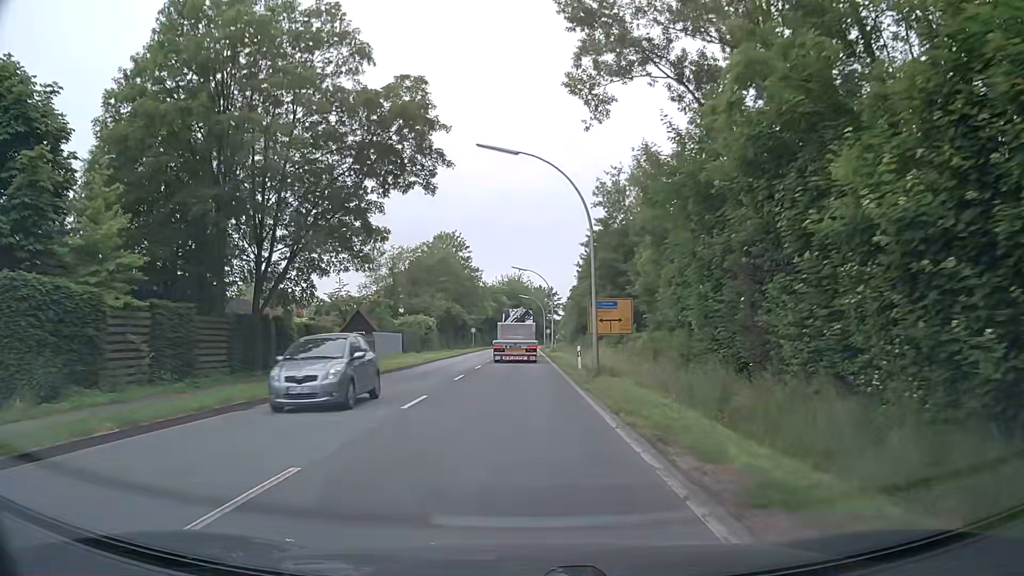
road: secondary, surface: asphalt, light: Day
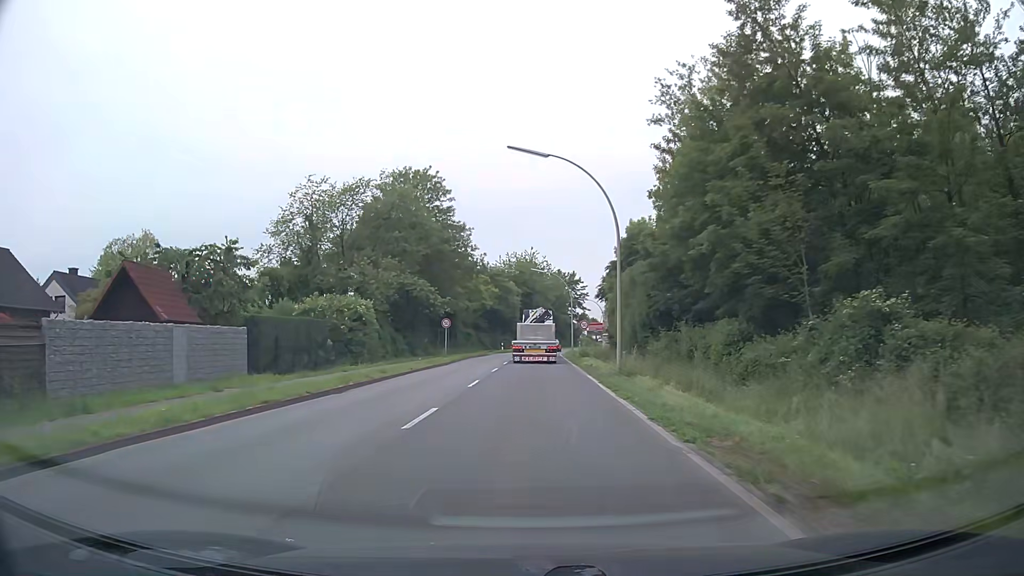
(-0.6, +39.2) m; -1°
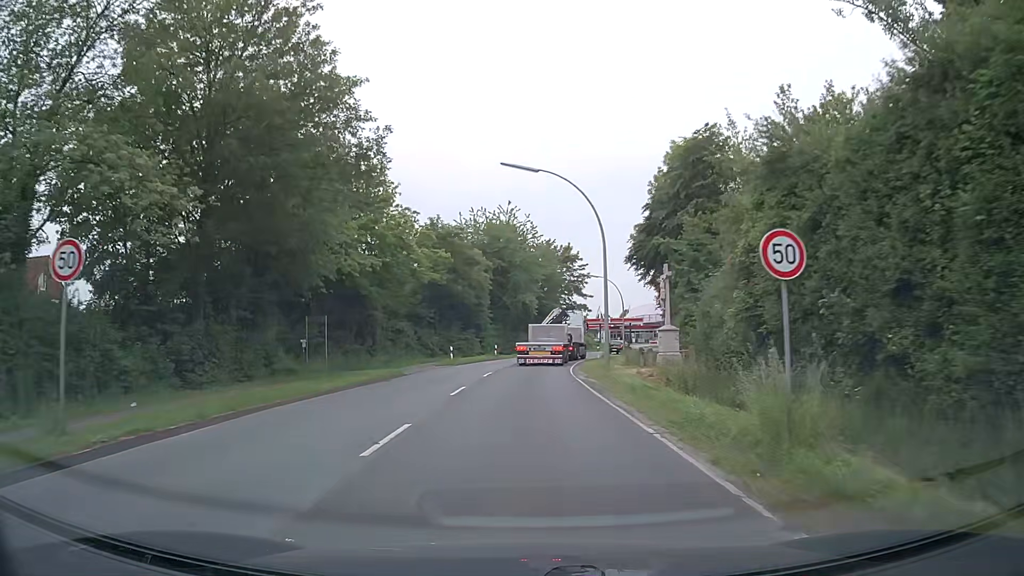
(+0.4, +38.5) m; +1°
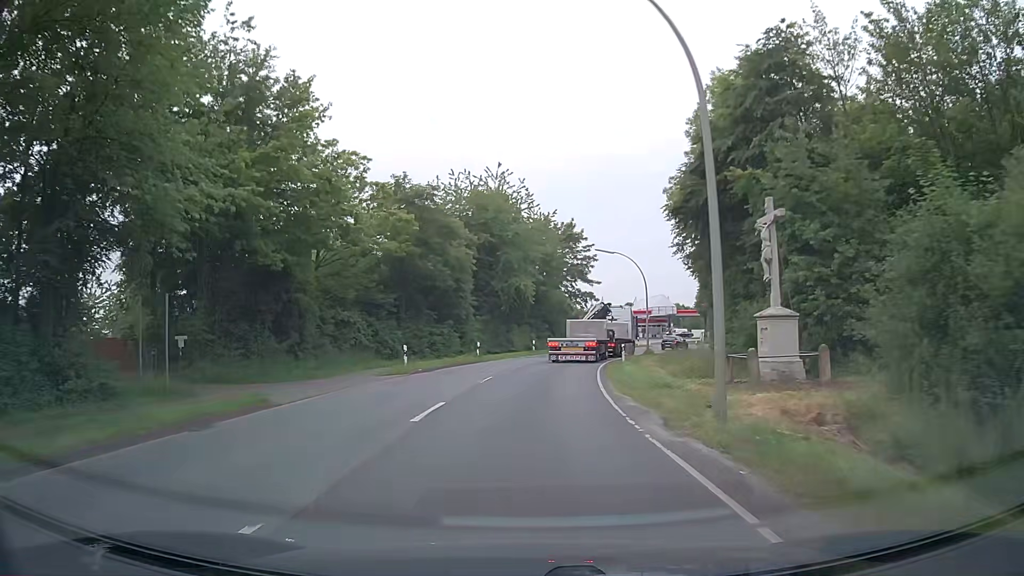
(+0.1, +15.1) m; +1°
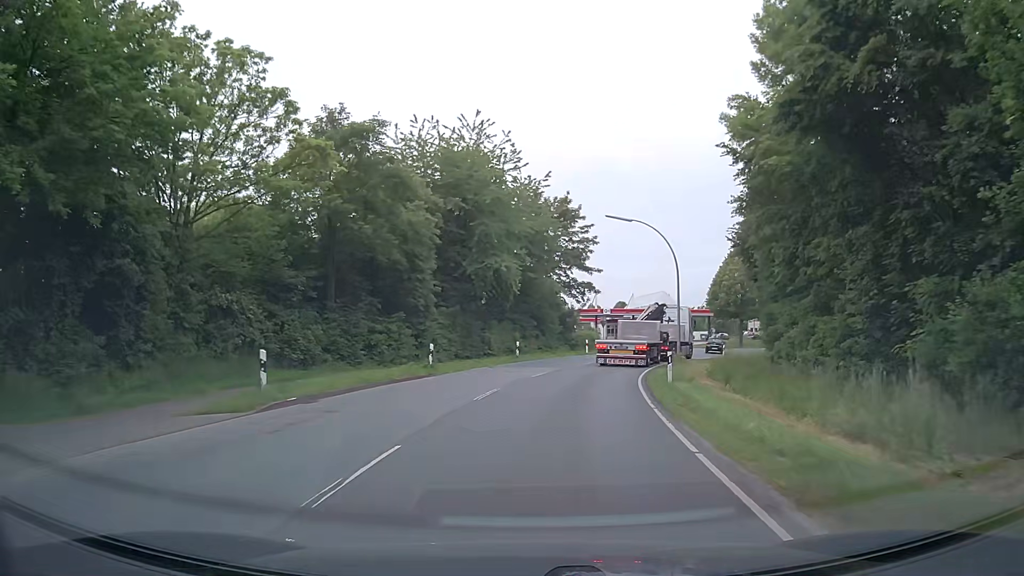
(+0.1, +14.5) m; +2°
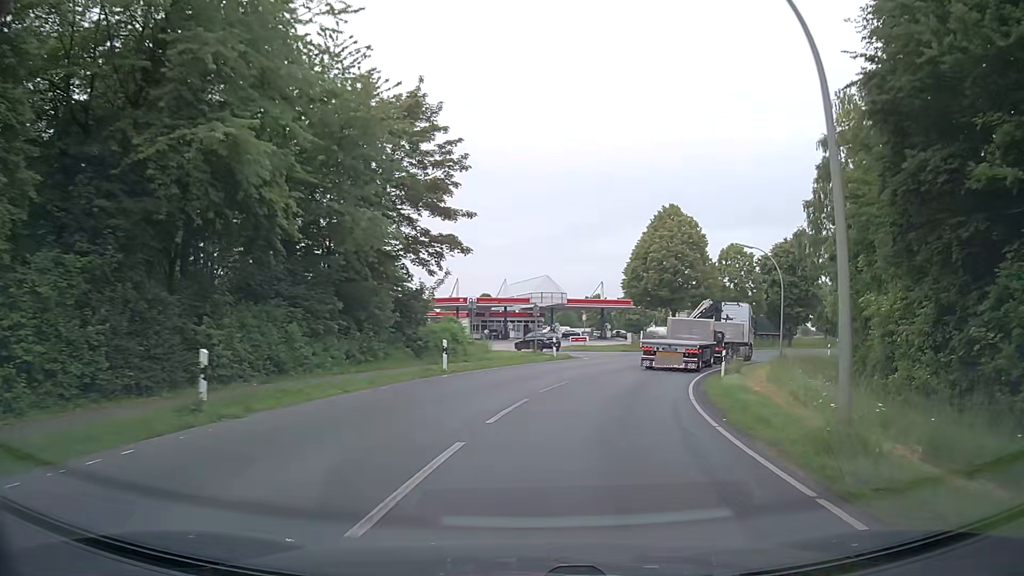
(+1.8, +27.6) m; +11°
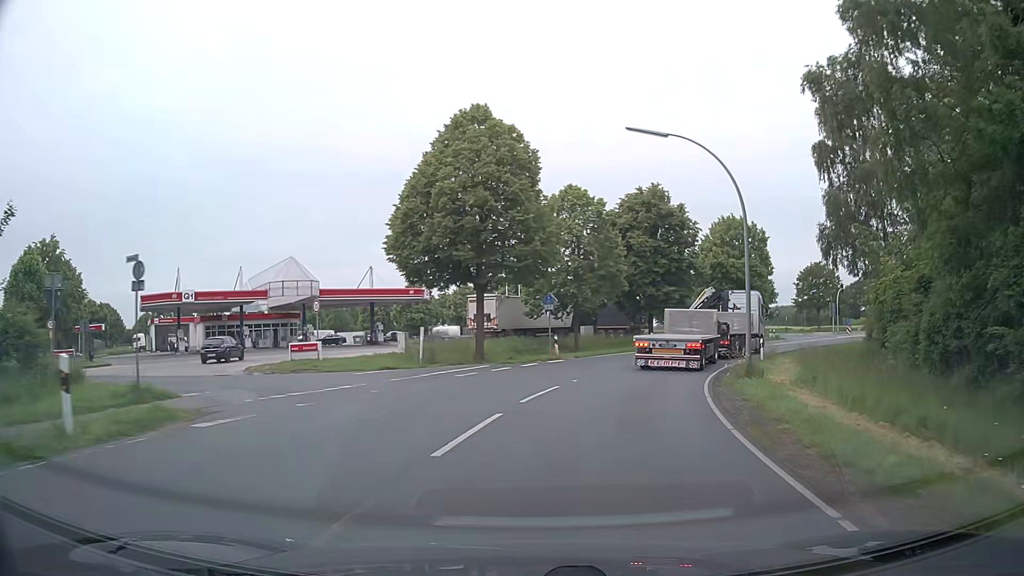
(+4.1, +26.1) m; +18°
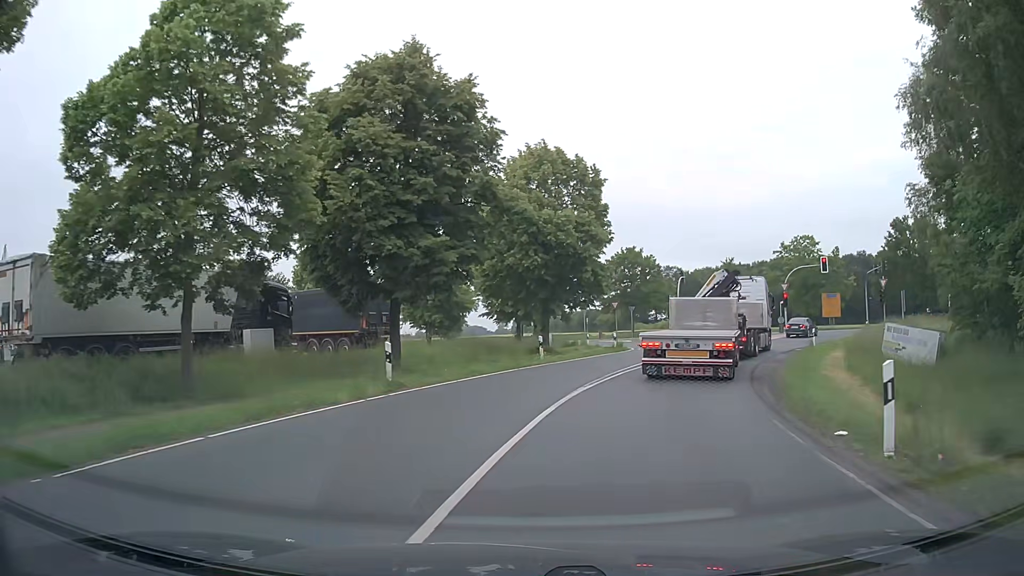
(+5.0, +27.3) m; +21°
